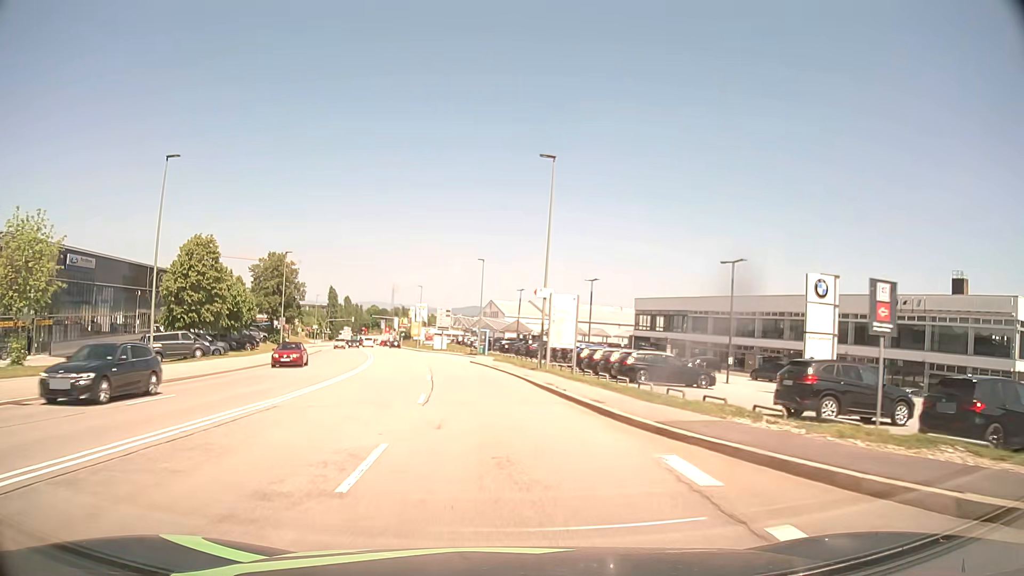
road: secondary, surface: asphalt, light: Day
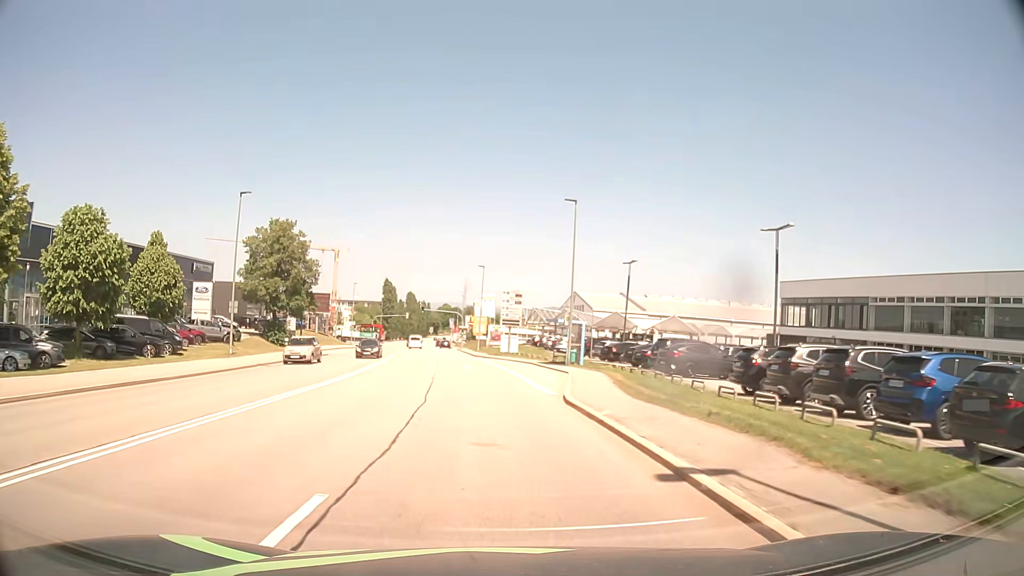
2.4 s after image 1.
(-1.8, +30.3) m; -7°
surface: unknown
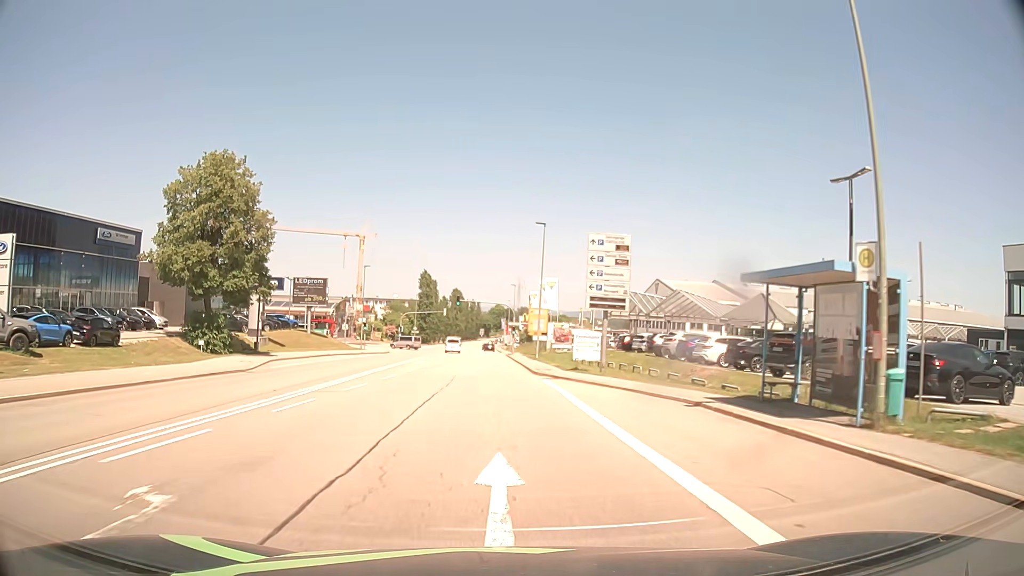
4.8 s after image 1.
(-1.4, +30.6) m; -5°
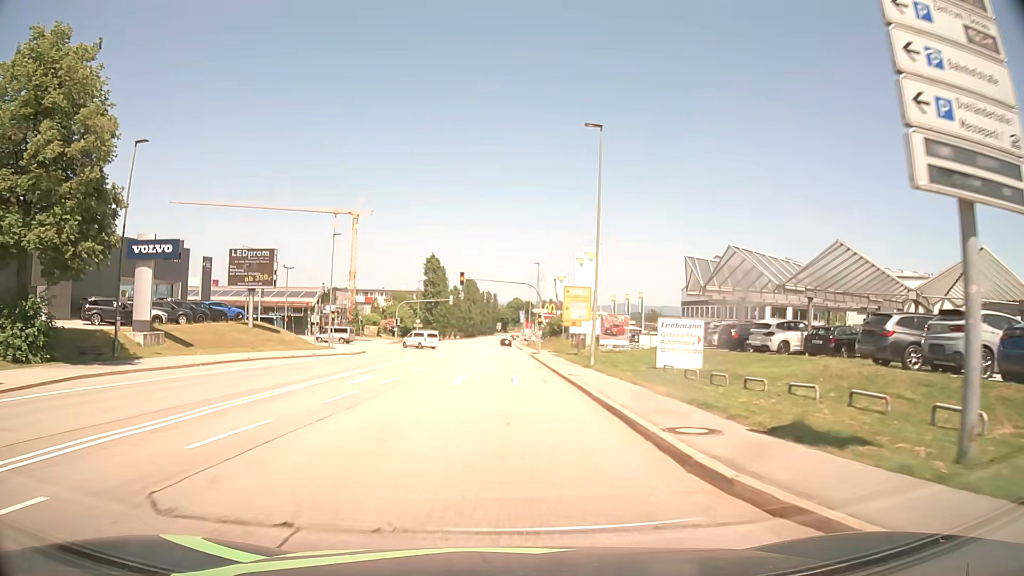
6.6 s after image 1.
(-0.3, +22.9) m; -2°
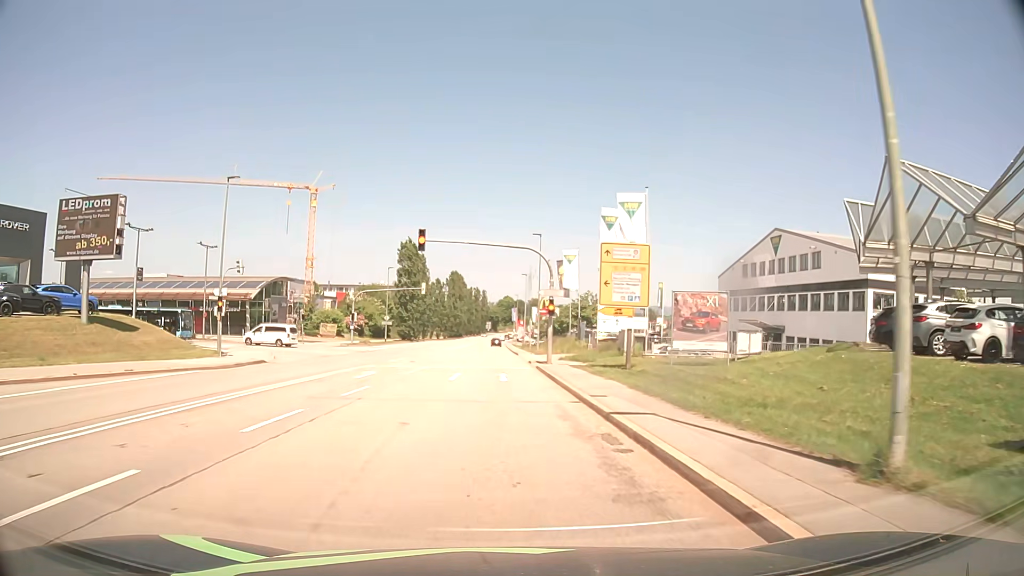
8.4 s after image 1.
(+0.2, +22.3) m; +1°
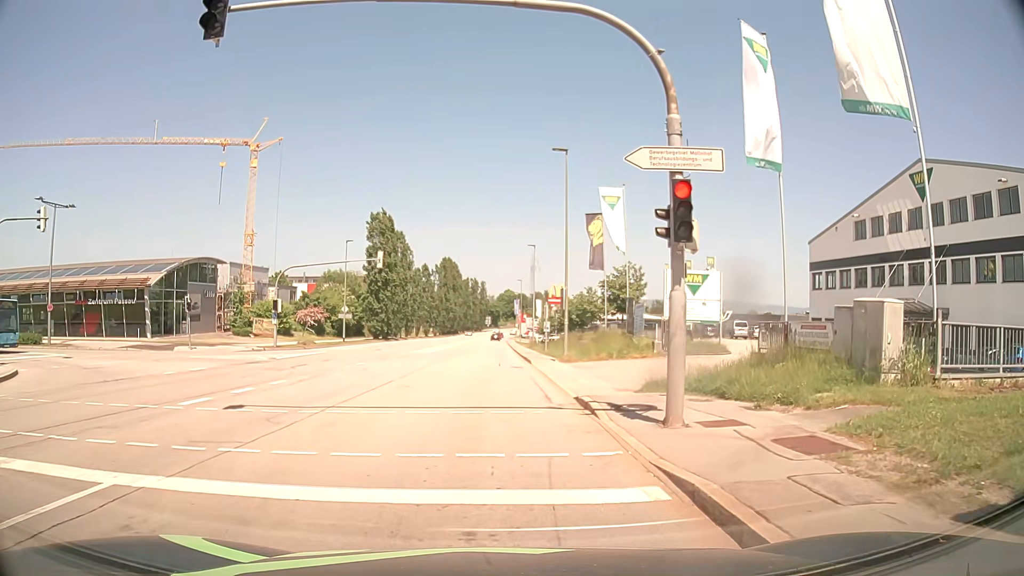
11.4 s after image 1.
(-0.1, +24.5) m; -1°
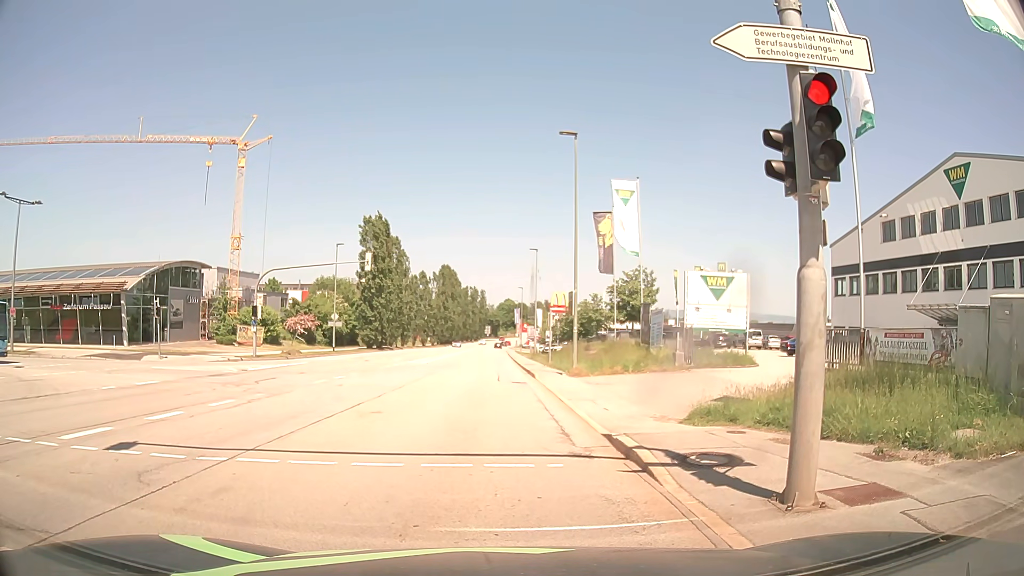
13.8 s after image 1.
(0.0, +3.7) m; 0°
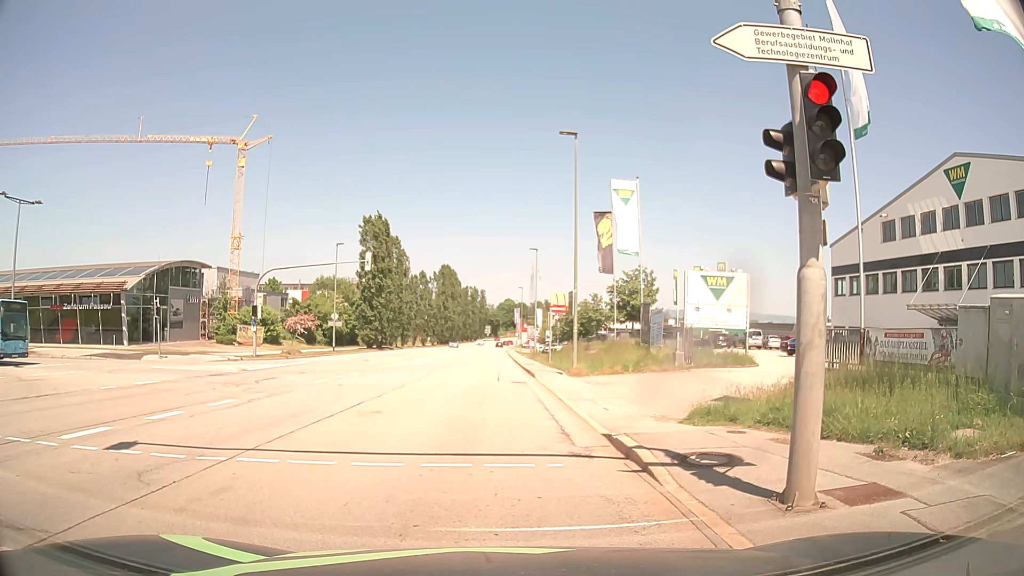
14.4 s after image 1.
(0.0, 0.0) m; 0°
(0, +10) (0, +20) (0, +30) (-1, +40) (-1, +50) (0, +60) (0, +70) (0, +80) (0, +90) (0, +100) m
